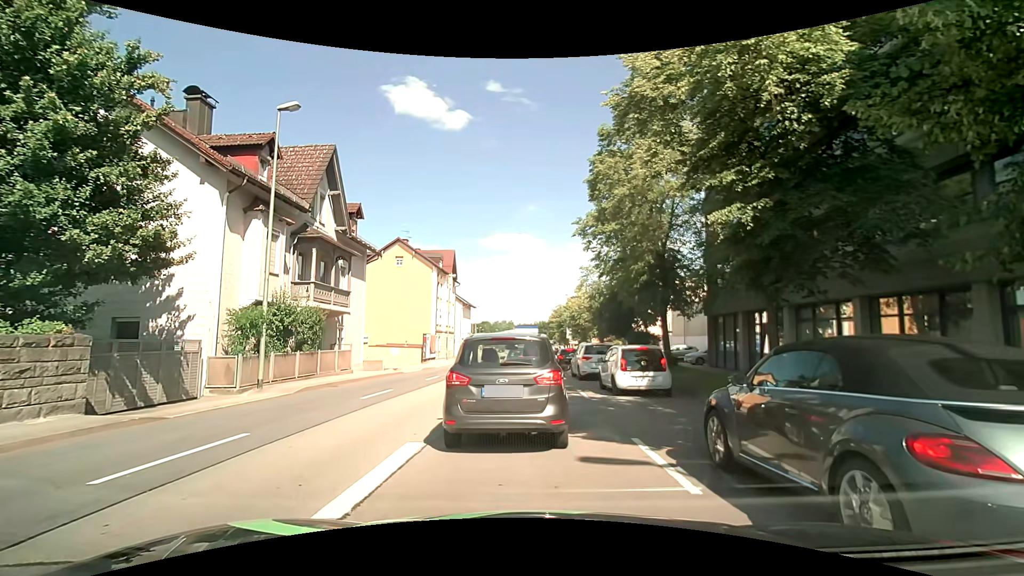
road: primary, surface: asphalt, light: Day
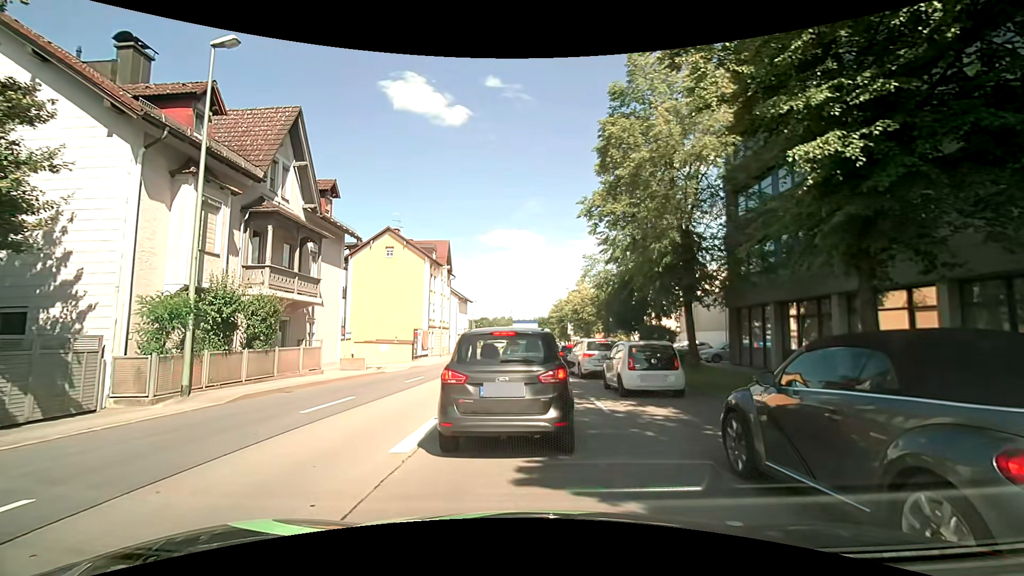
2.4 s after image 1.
(+0.1, +3.8) m; 0°
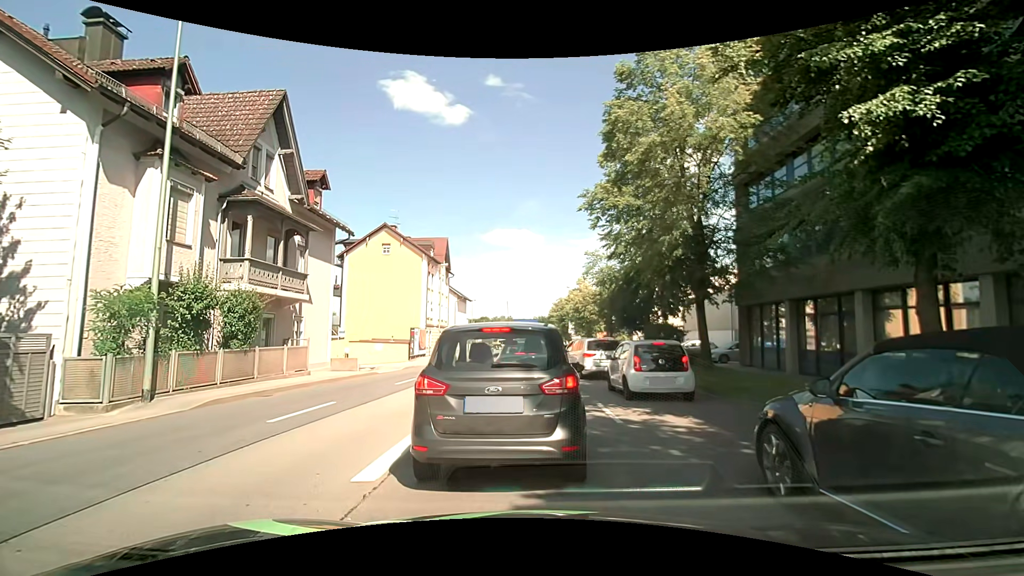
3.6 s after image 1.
(0.0, +1.3) m; 0°
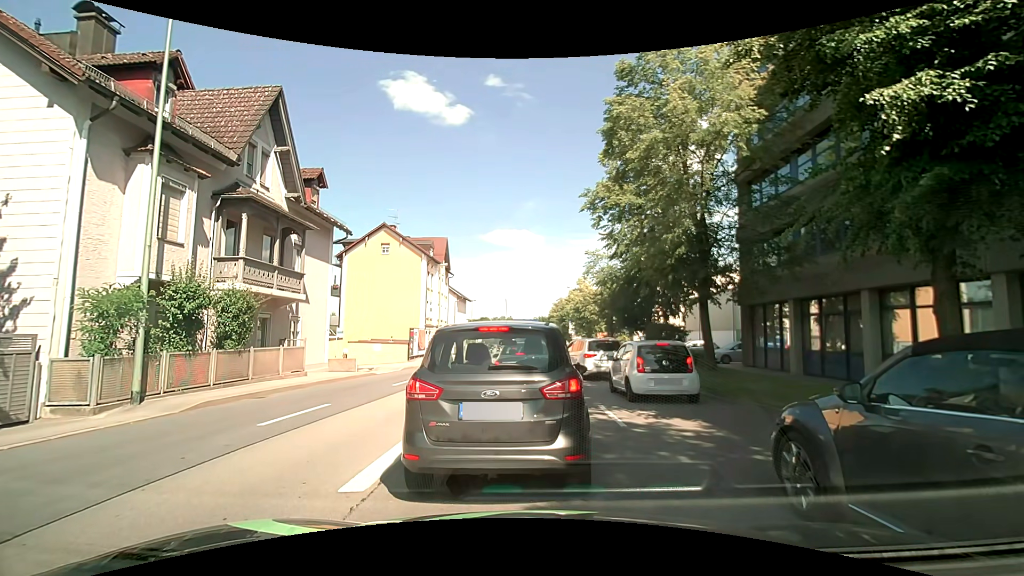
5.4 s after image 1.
(0.0, +0.4) m; 0°
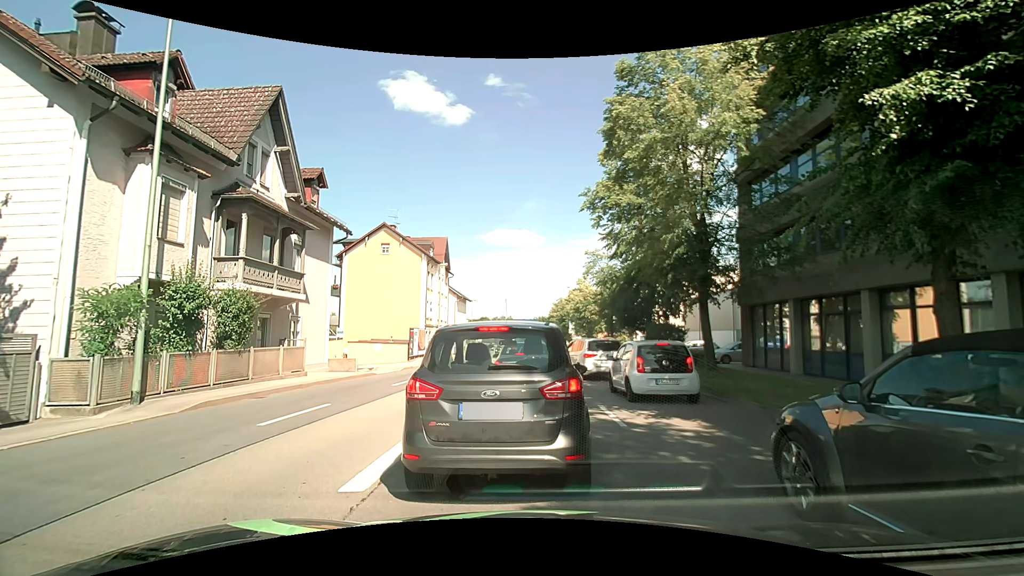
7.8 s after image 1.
(0.0, 0.0) m; 0°
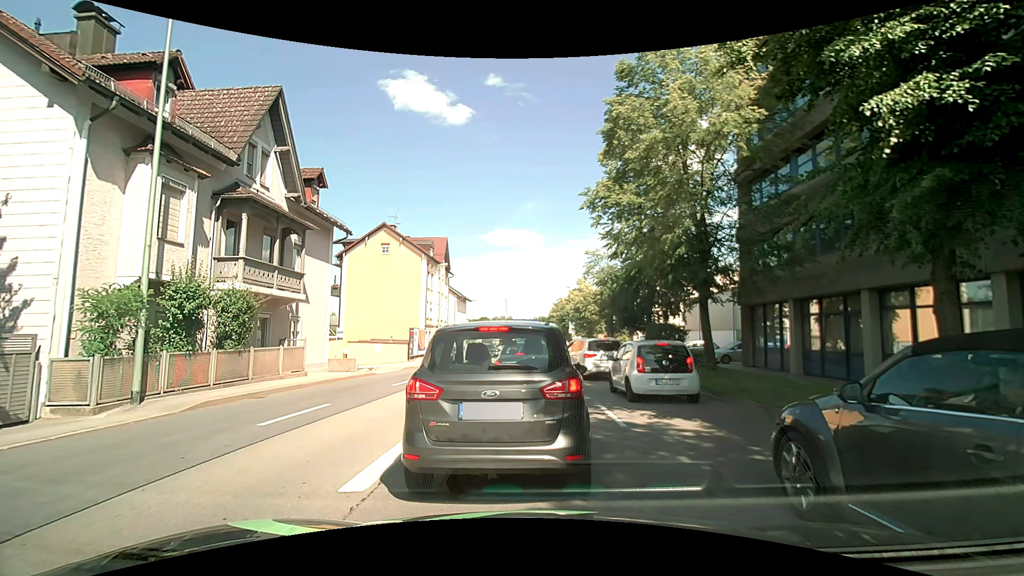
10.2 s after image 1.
(0.0, 0.0) m; 0°
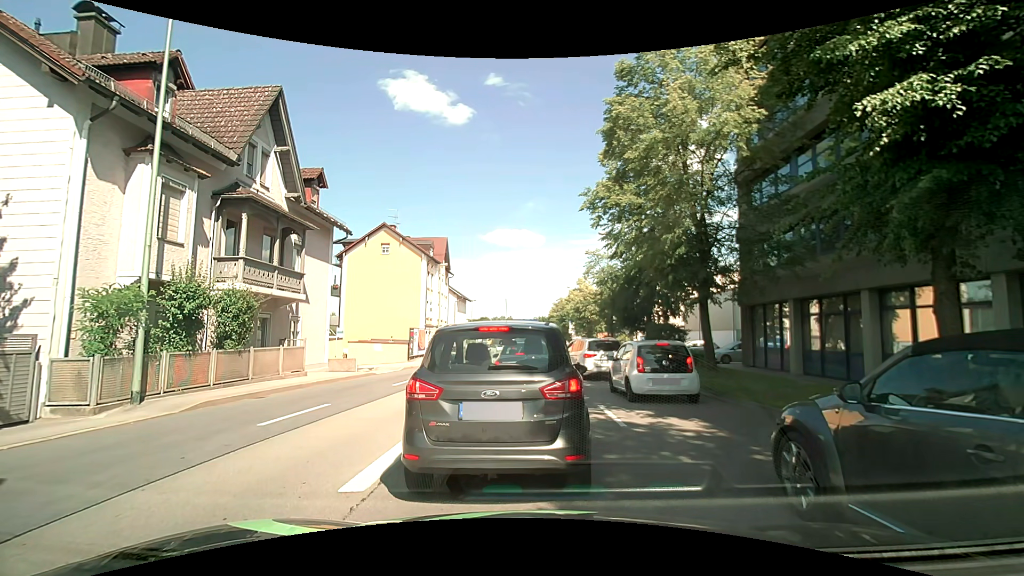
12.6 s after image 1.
(0.0, 0.0) m; 0°
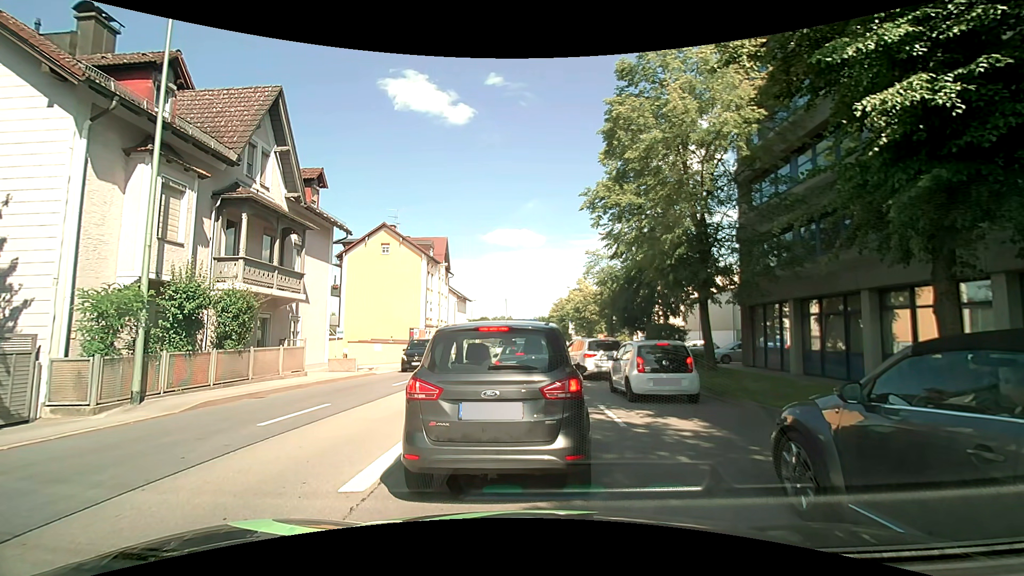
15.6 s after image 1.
(0.0, 0.0) m; 0°
